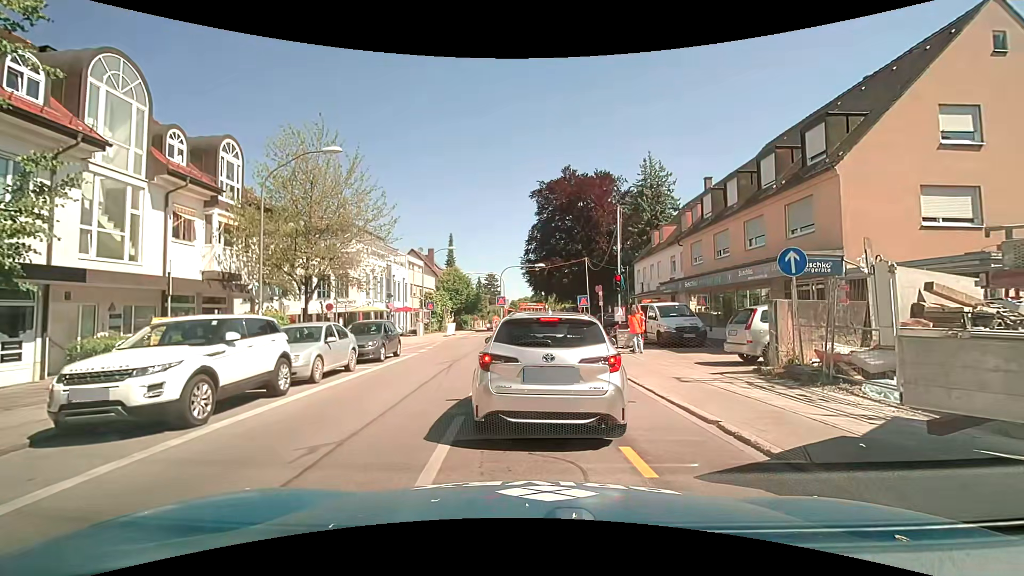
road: secondary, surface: asphalt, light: Day
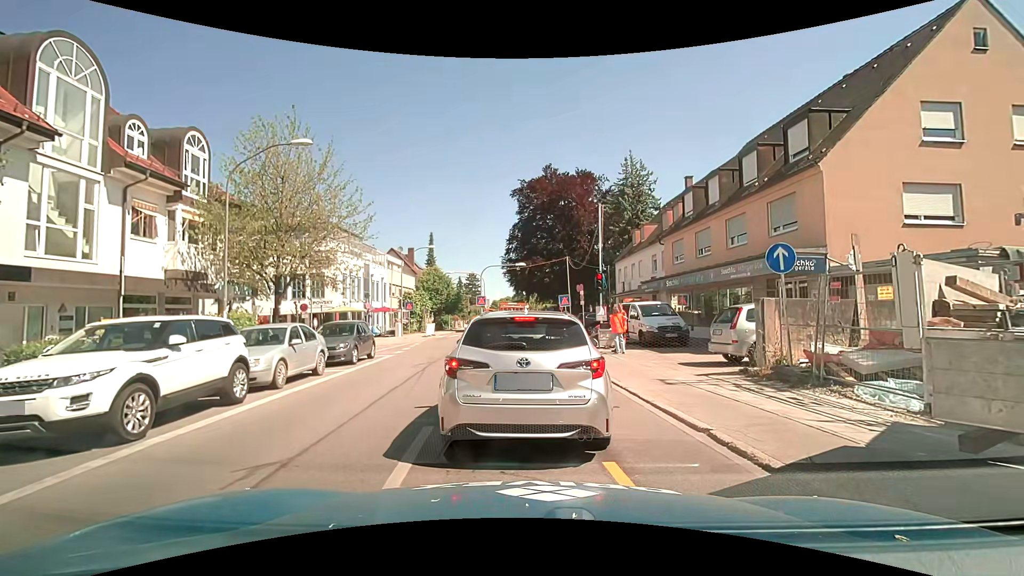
(0.0, +0.6) m; 0°
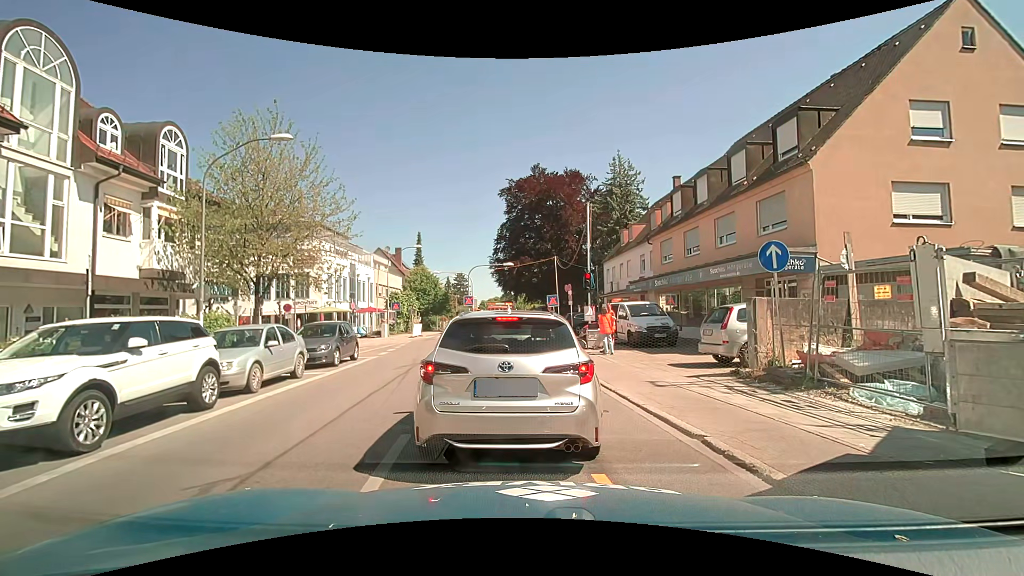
(0.0, +0.4) m; 0°
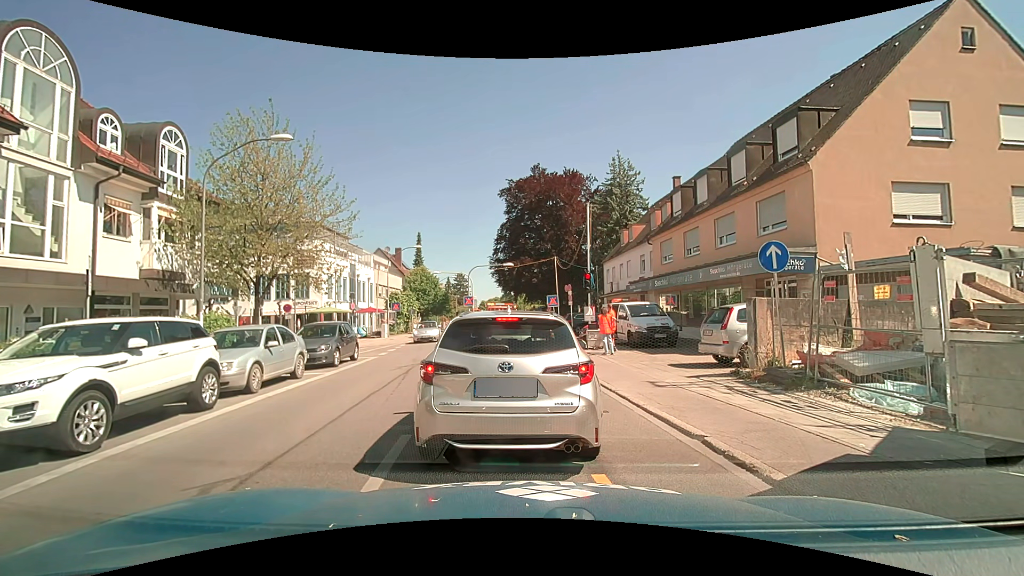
(0.0, +0.1) m; 0°
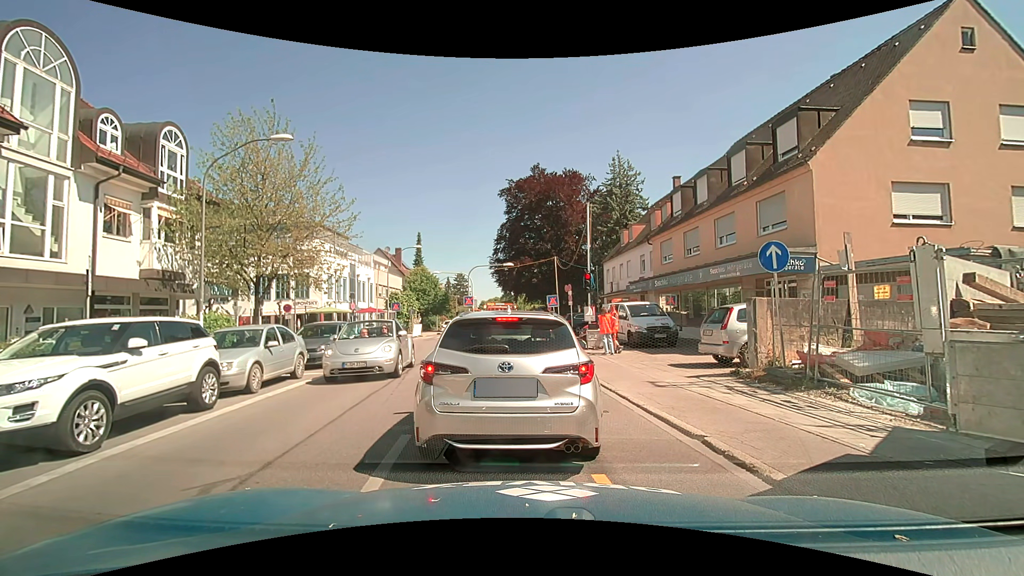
(0.0, 0.0) m; 0°
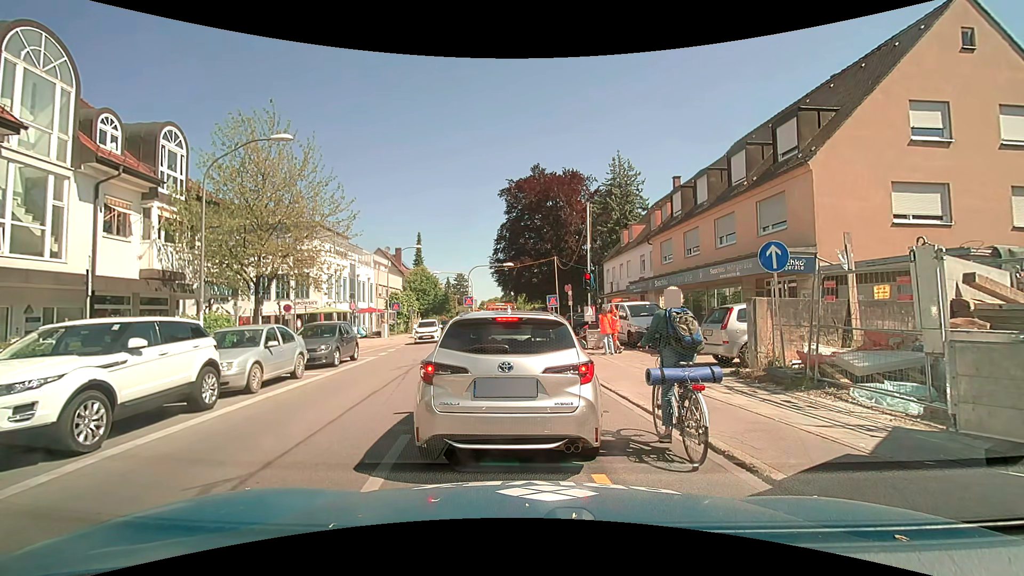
(0.0, 0.0) m; 0°
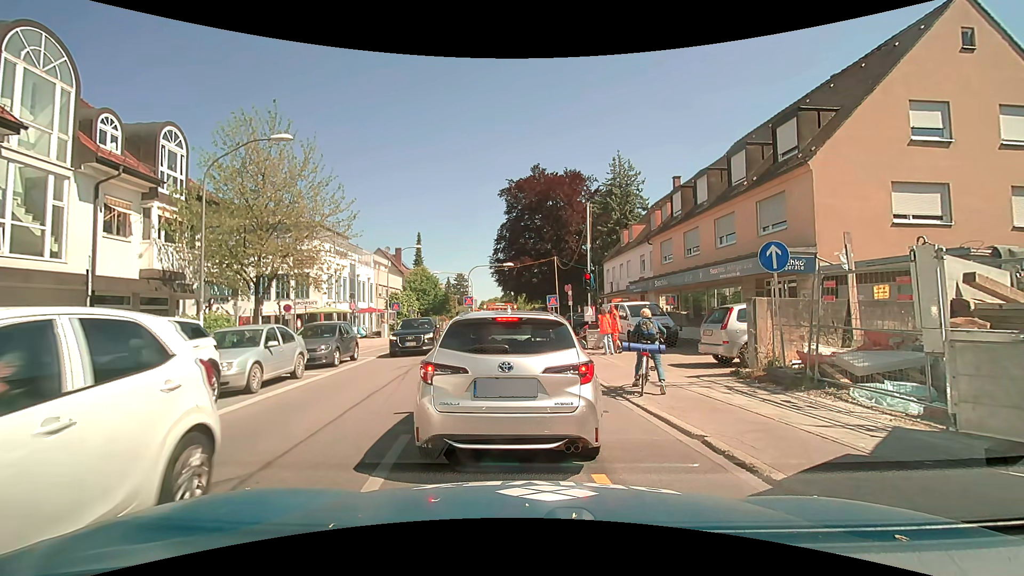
(0.0, 0.0) m; 0°
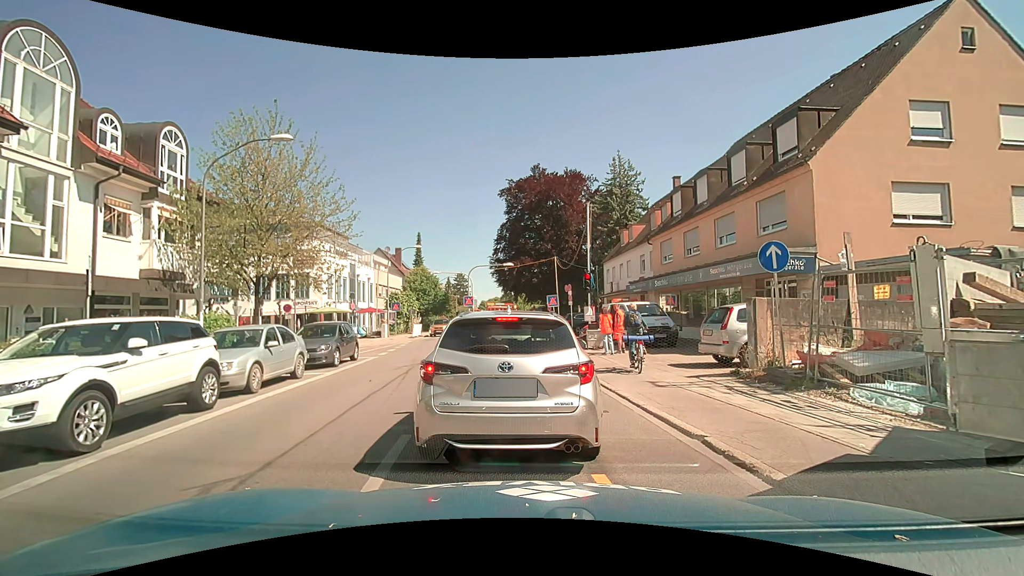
(0.0, 0.0) m; 0°
(0, +10) (0, +20) (-2, +30) (-4, +40) (-5, +49) (-5, +59) (-4, +69) (-2, +79) (-1, +89) (0, +99) m
